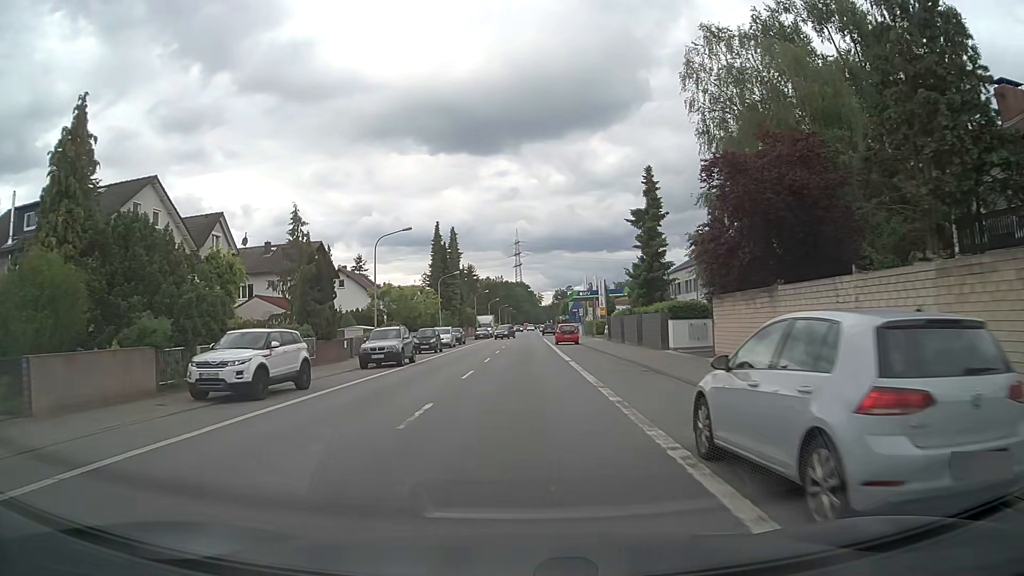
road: primary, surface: asphalt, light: Day
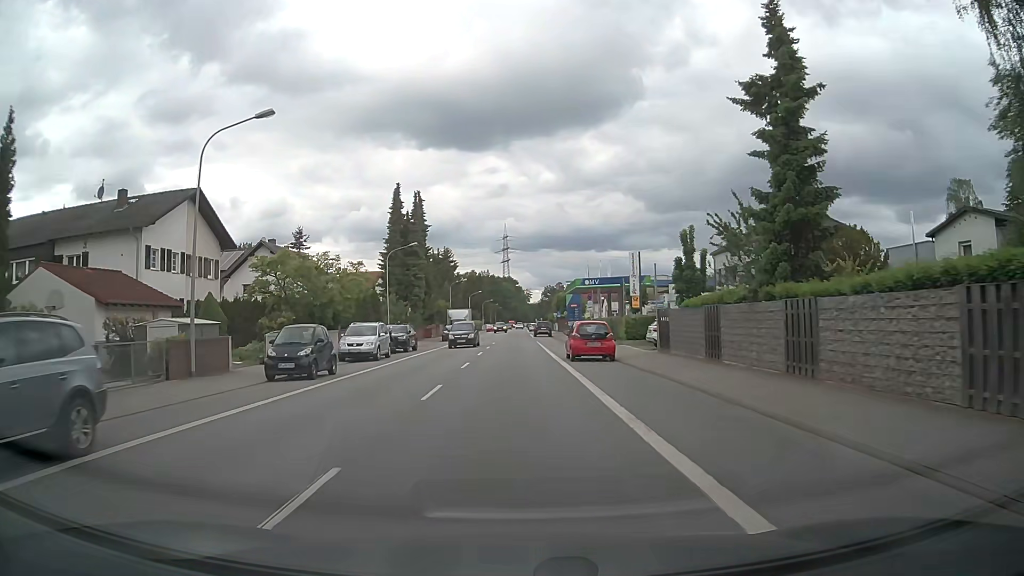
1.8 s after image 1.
(+0.3, +23.4) m; +1°
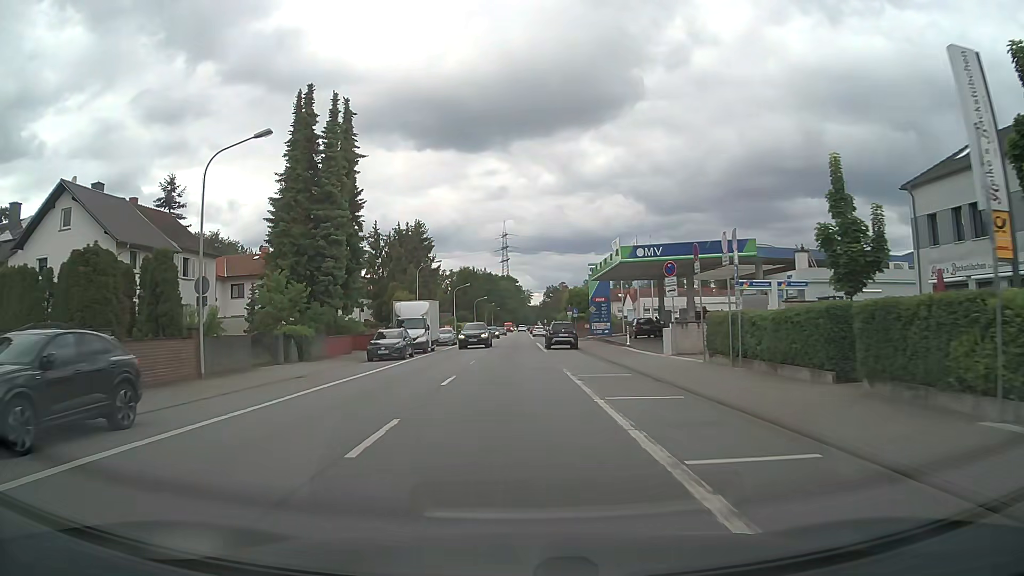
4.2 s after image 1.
(+0.2, +31.2) m; 0°
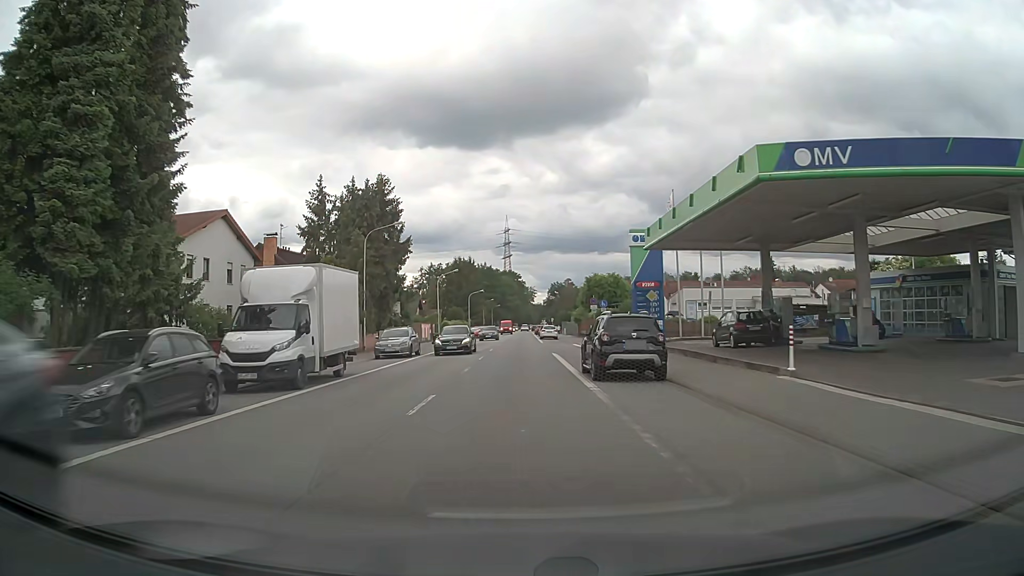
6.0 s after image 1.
(-0.1, +23.4) m; 0°
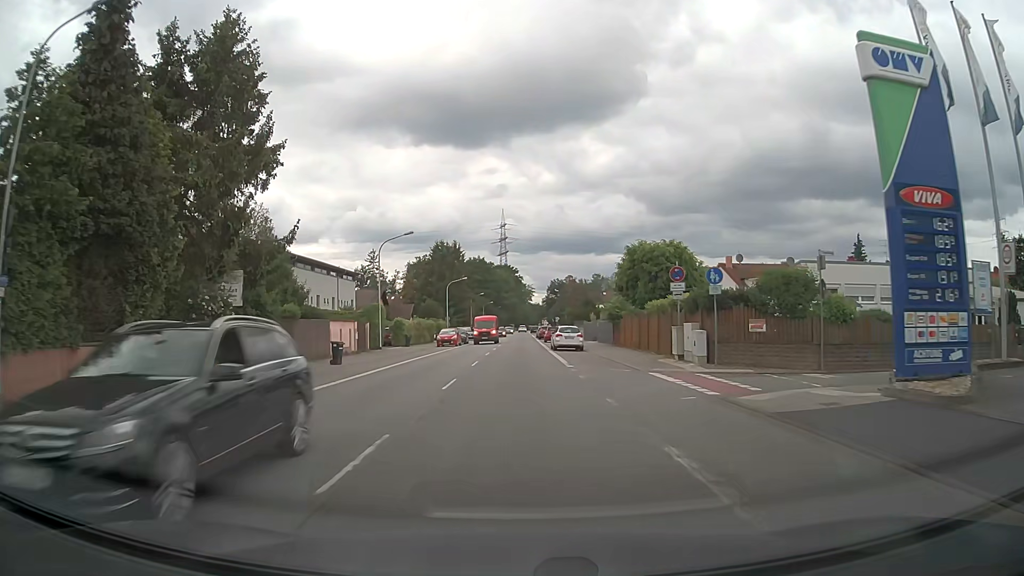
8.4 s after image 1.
(+0.1, +31.1) m; 0°
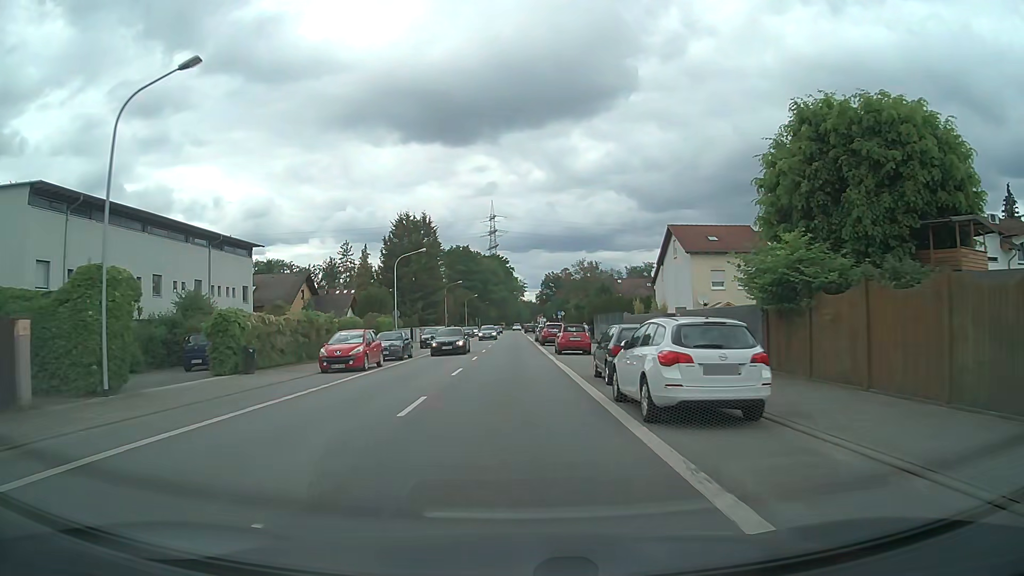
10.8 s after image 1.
(+0.2, +31.0) m; +1°
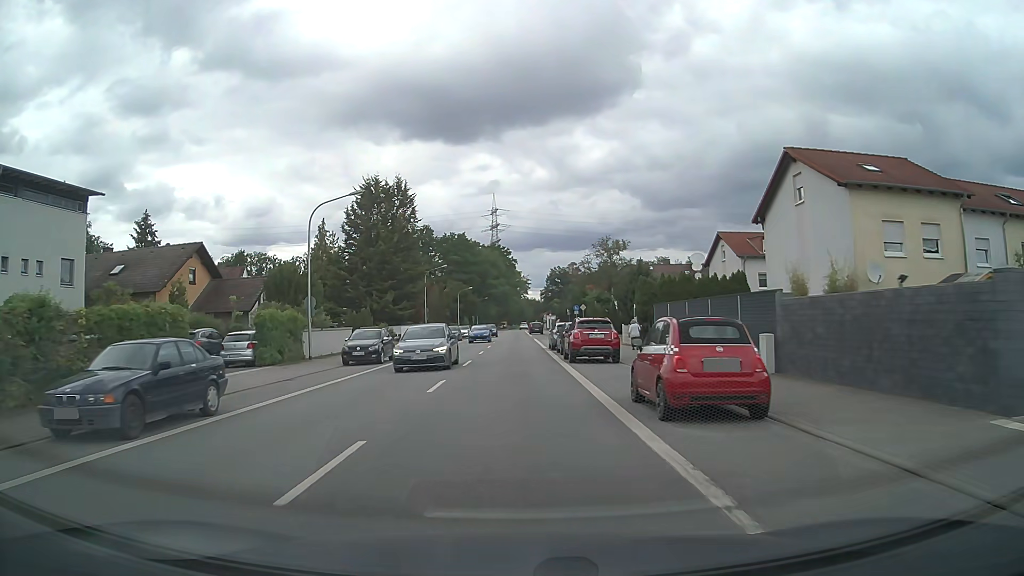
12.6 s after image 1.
(-0.1, +23.3) m; 0°
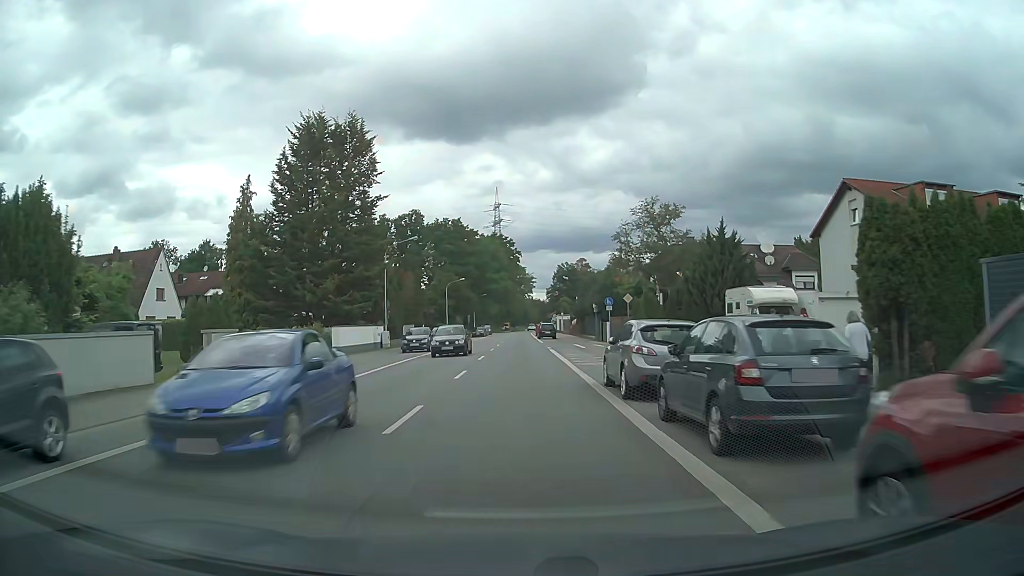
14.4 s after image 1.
(0.0, +23.4) m; 0°
(0, +10) (0, +20) (0, +30) (0, +40) (0, +50) (0, +60) (+1, +70) (+1, +80) (+1, +90) (+1, +100) m
